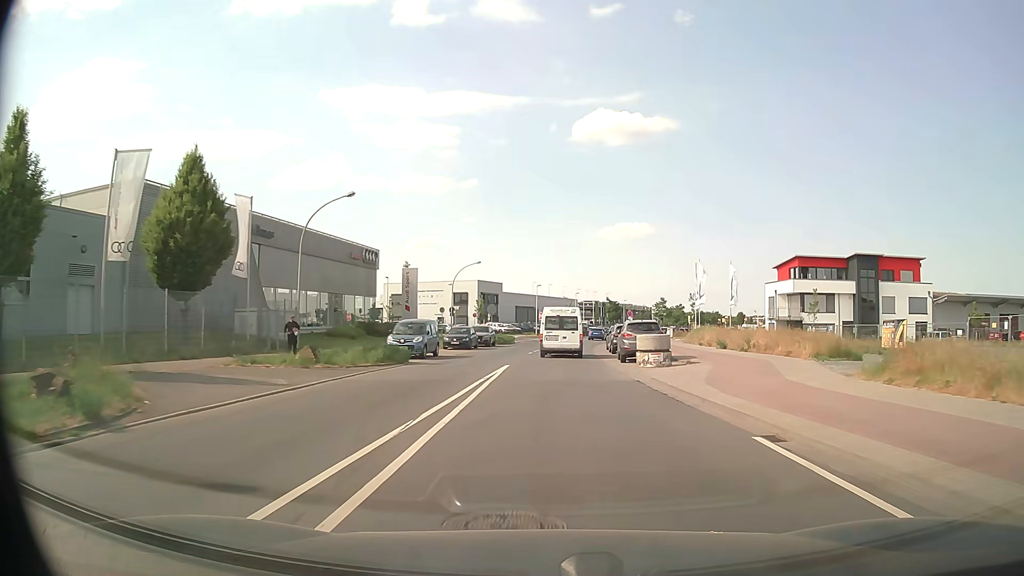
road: tertiary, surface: asphalt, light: Day
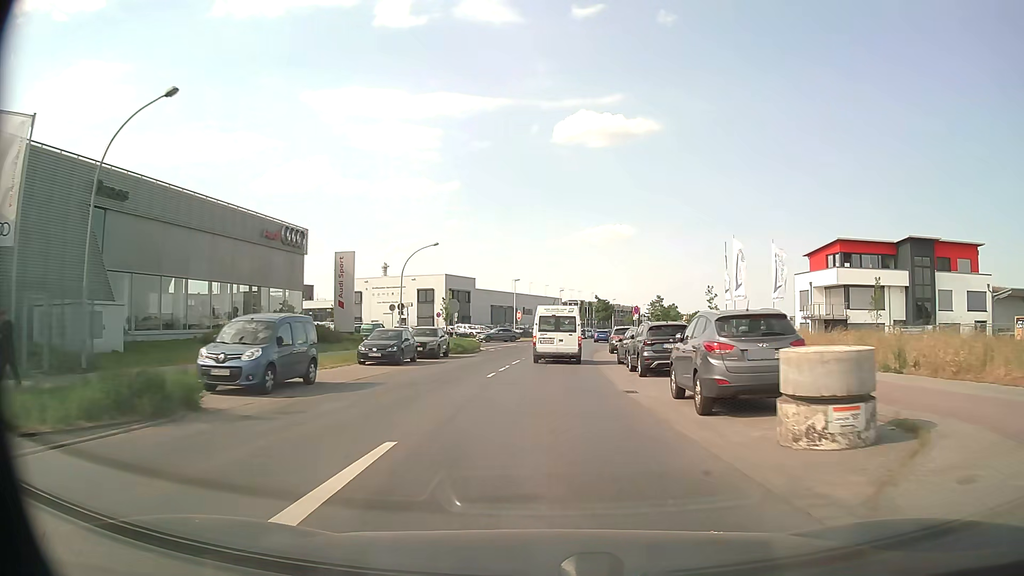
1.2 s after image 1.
(+0.3, +16.2) m; +1°
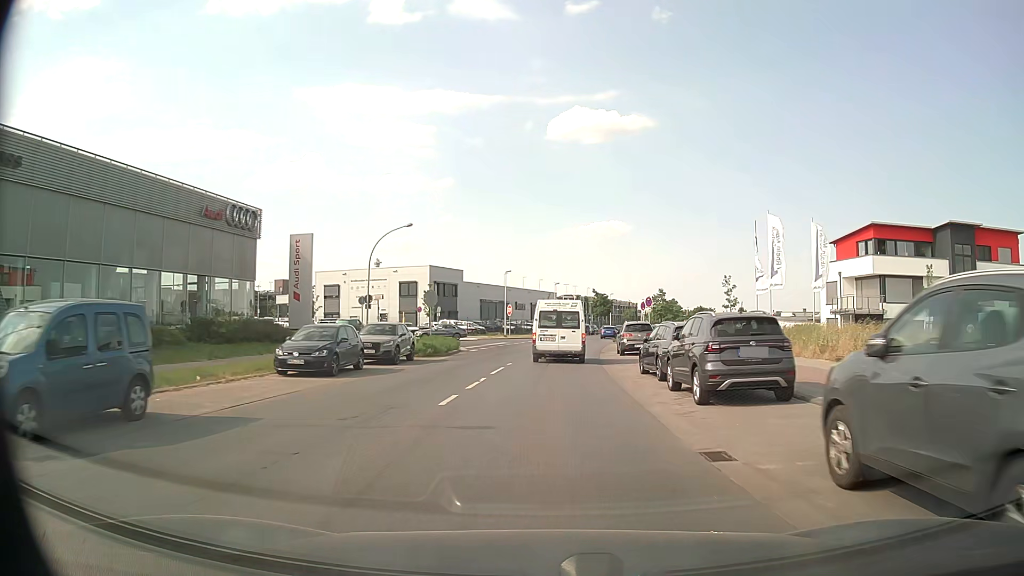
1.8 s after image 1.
(0.0, +8.0) m; 0°
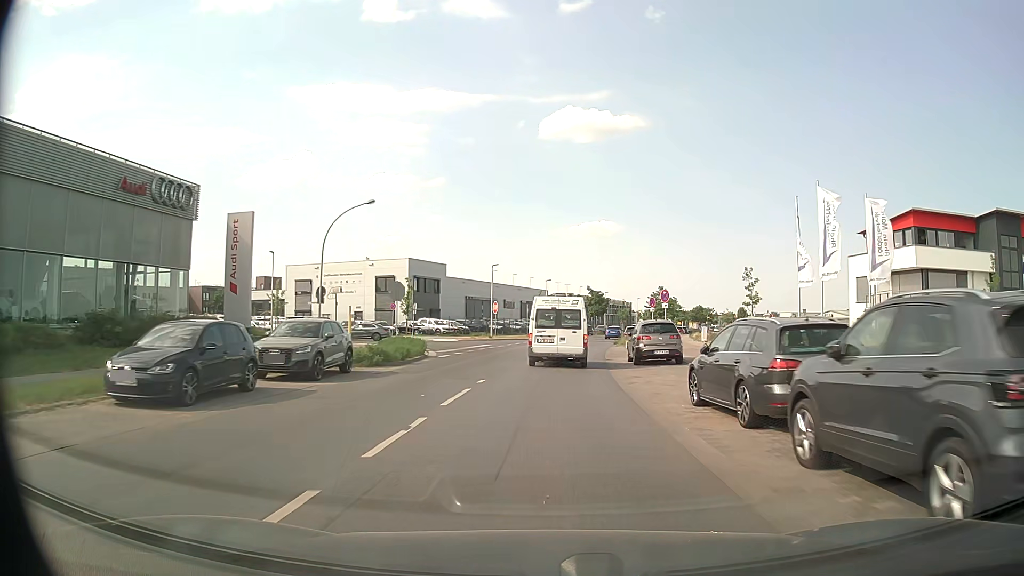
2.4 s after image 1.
(+0.1, +7.8) m; +1°
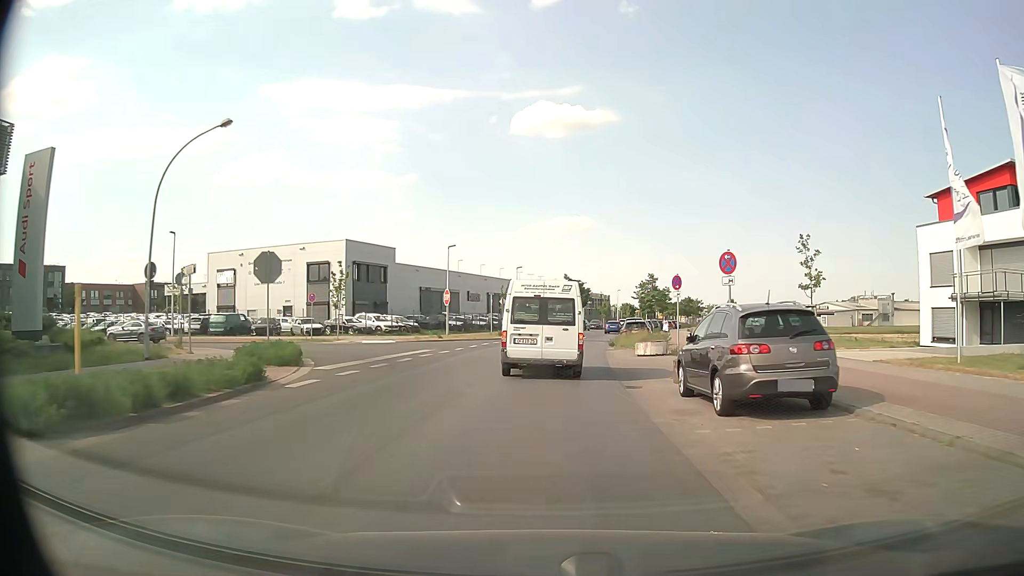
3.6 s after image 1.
(+0.3, +14.4) m; +2°
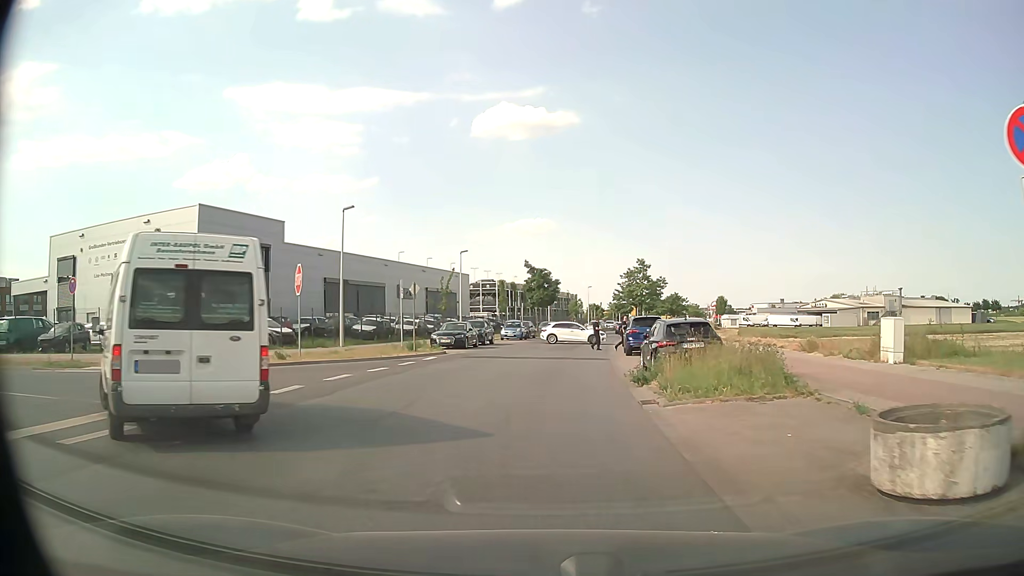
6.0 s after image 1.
(+0.7, +21.4) m; +3°
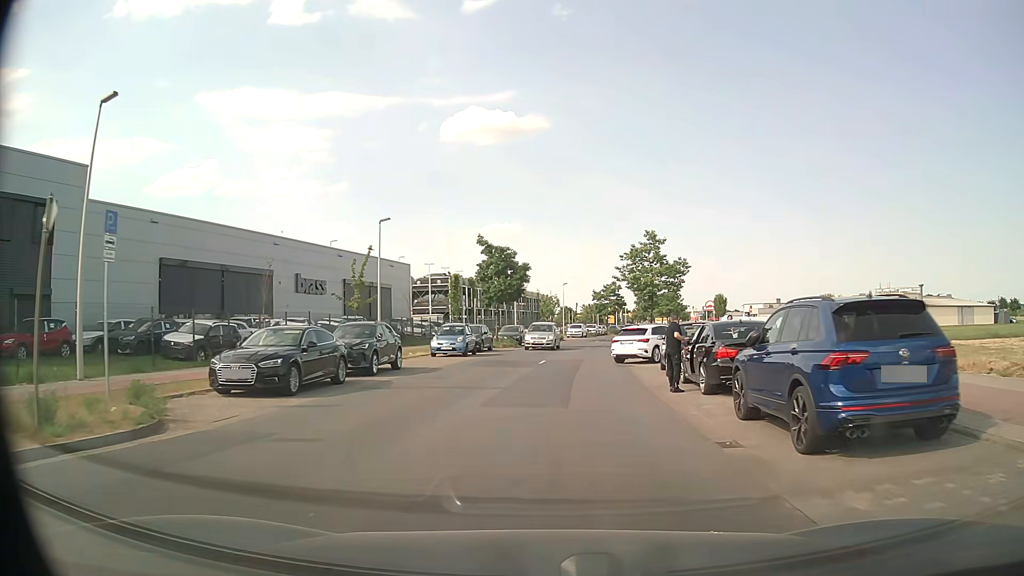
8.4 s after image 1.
(+0.2, +21.5) m; +2°
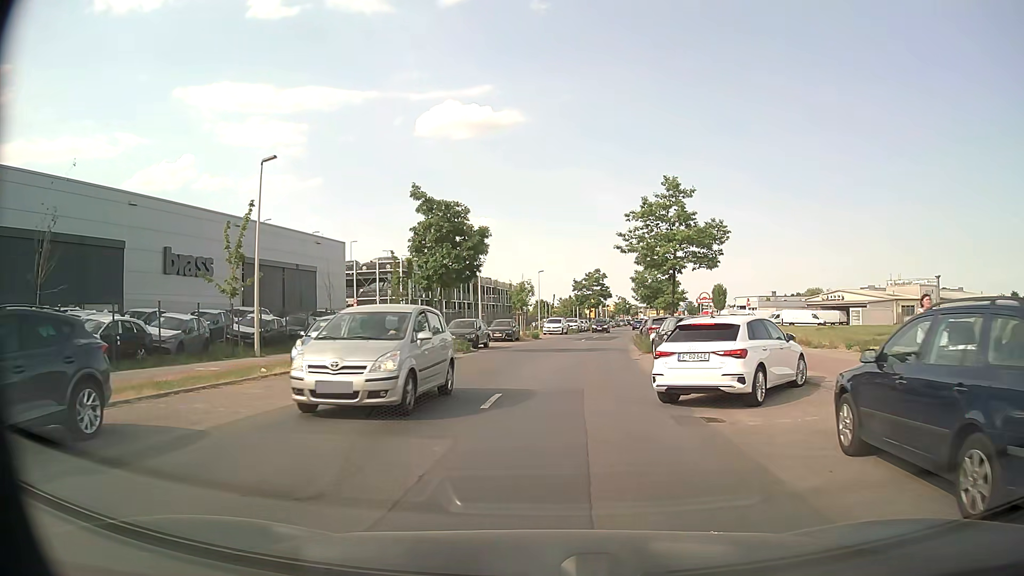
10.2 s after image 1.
(+0.3, +14.4) m; +3°
(0, +10) (0, +20) (+2, +30) (+3, +40) (+4, +50) (+5, +60) (+7, +70) (+9, +79) (+11, +89) (+12, +99) m
